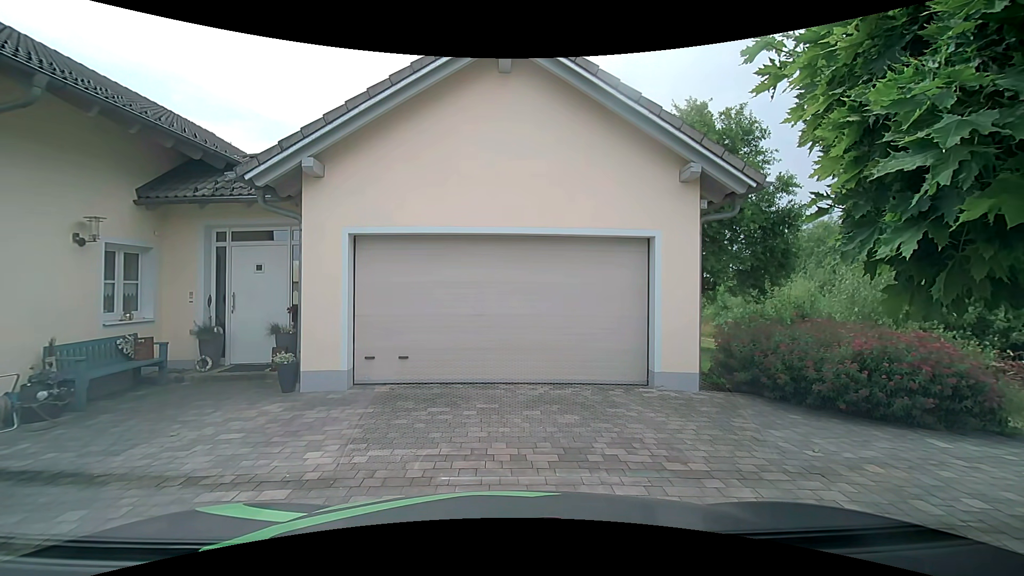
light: Day
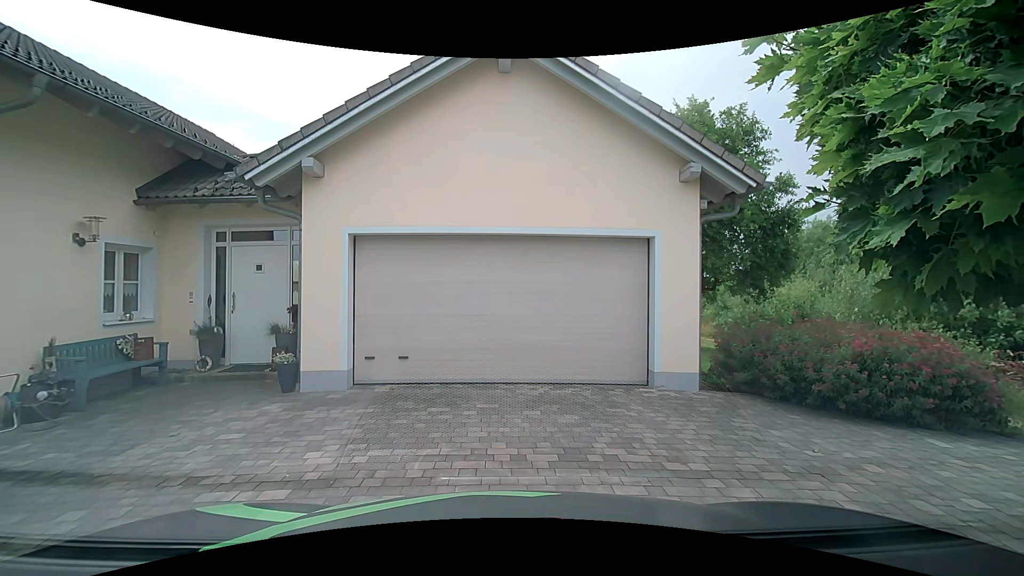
(0.0, 0.0) m; 0°
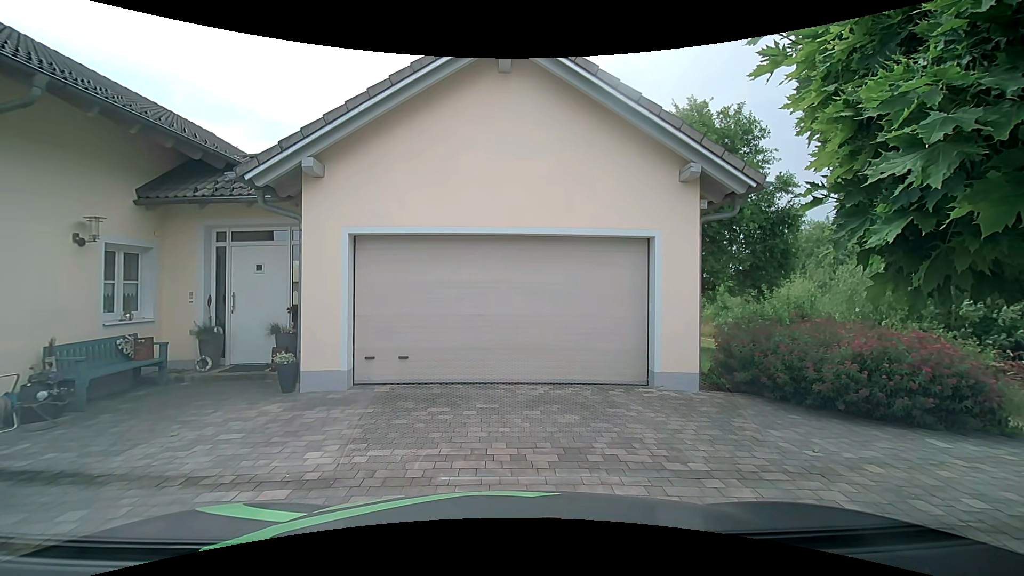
(0.0, 0.0) m; 0°
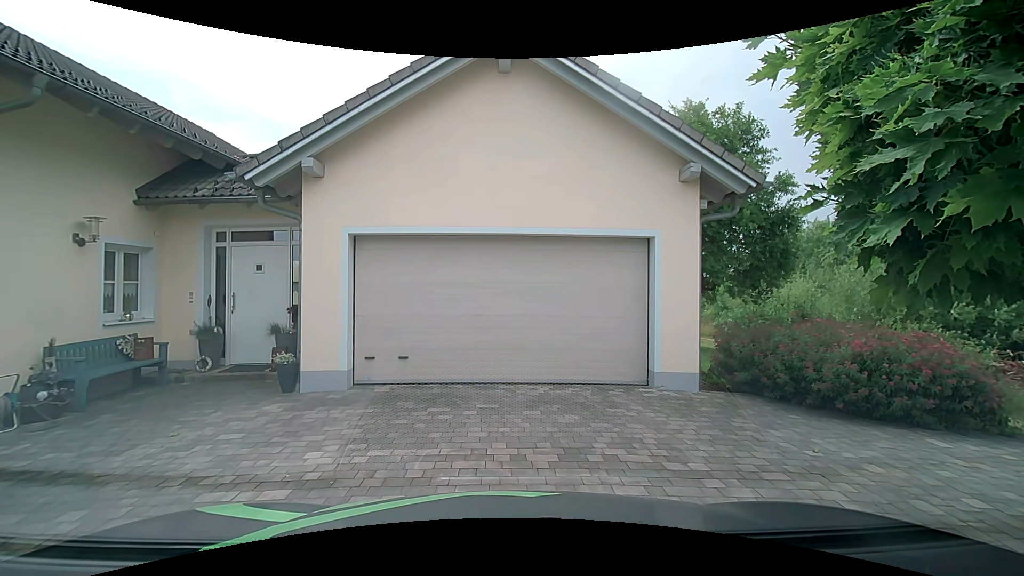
(0.0, 0.0) m; 0°
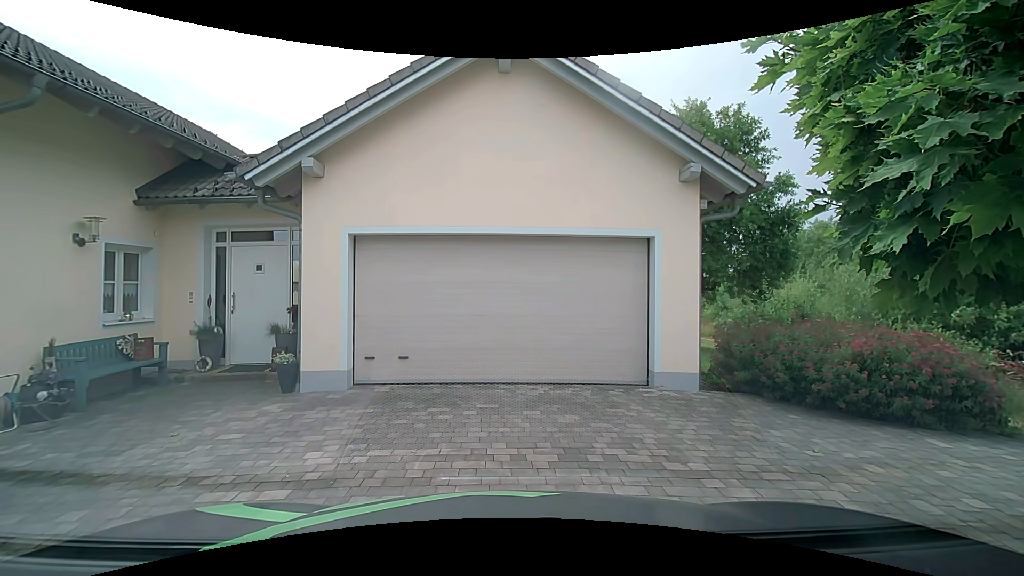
(0.0, 0.0) m; 0°
